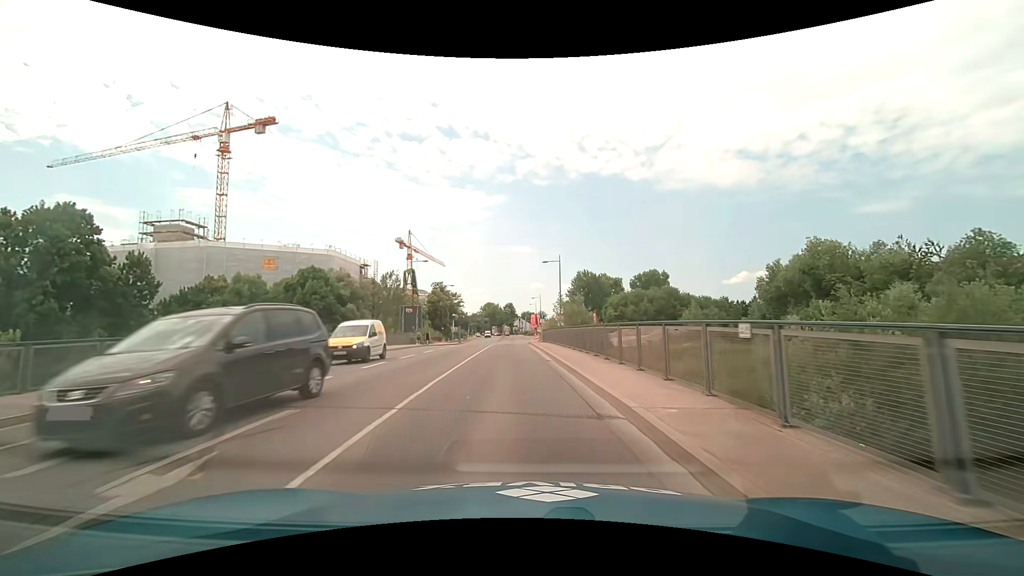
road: secondary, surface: asphalt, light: Day
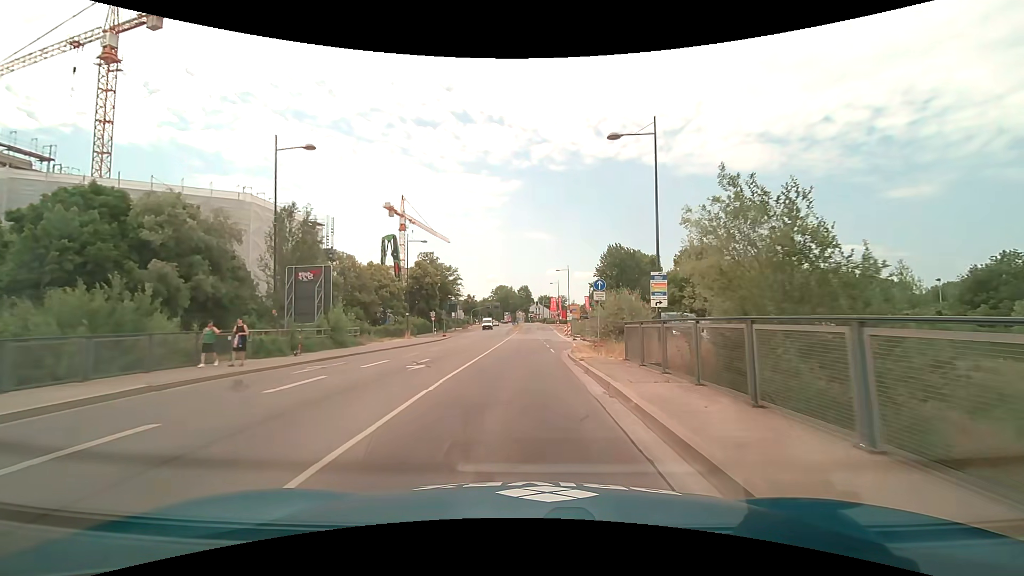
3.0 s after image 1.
(-1.0, +37.2) m; -2°
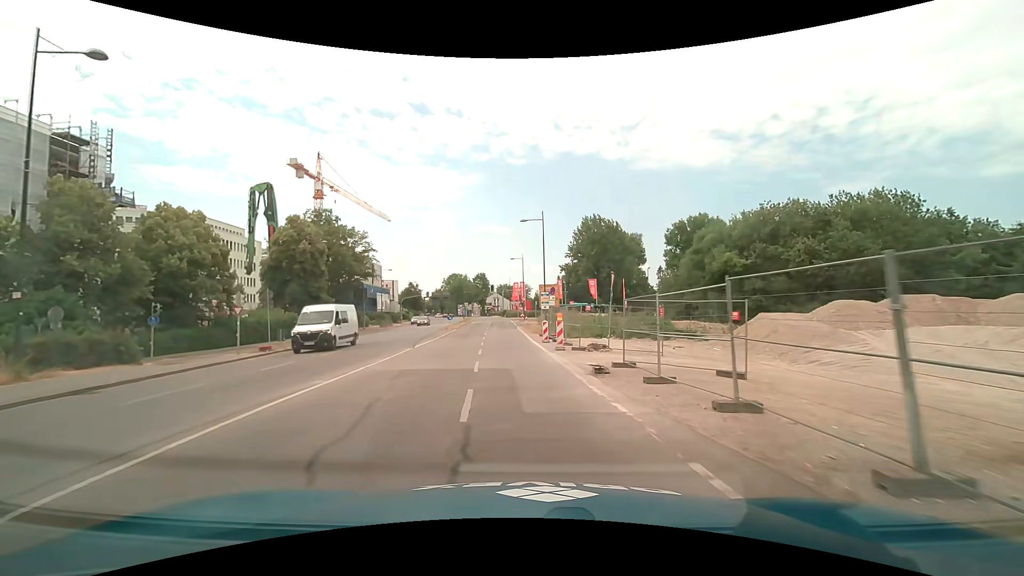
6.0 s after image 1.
(+1.4, +35.9) m; +5°
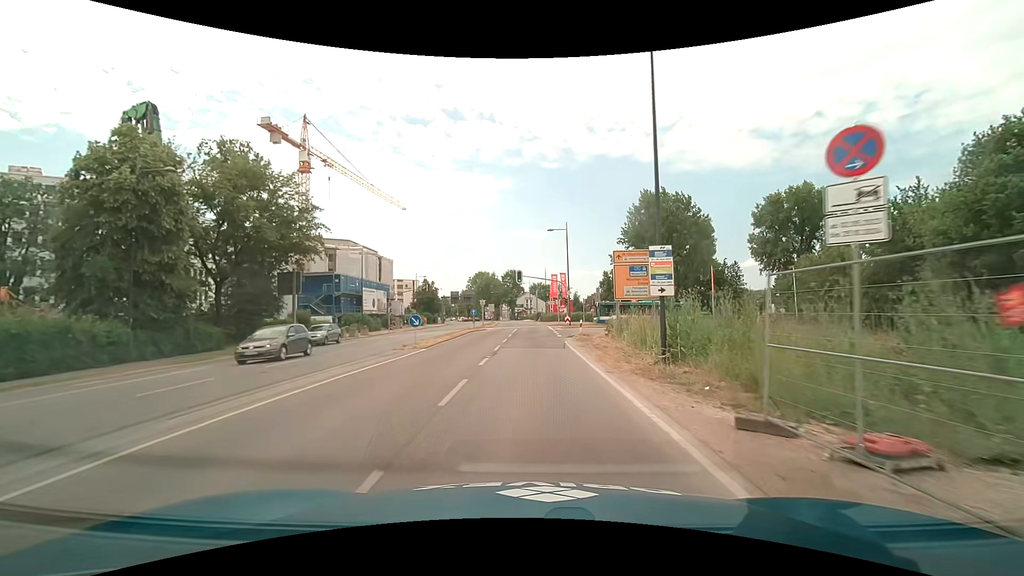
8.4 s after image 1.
(-1.4, +29.5) m; -4°
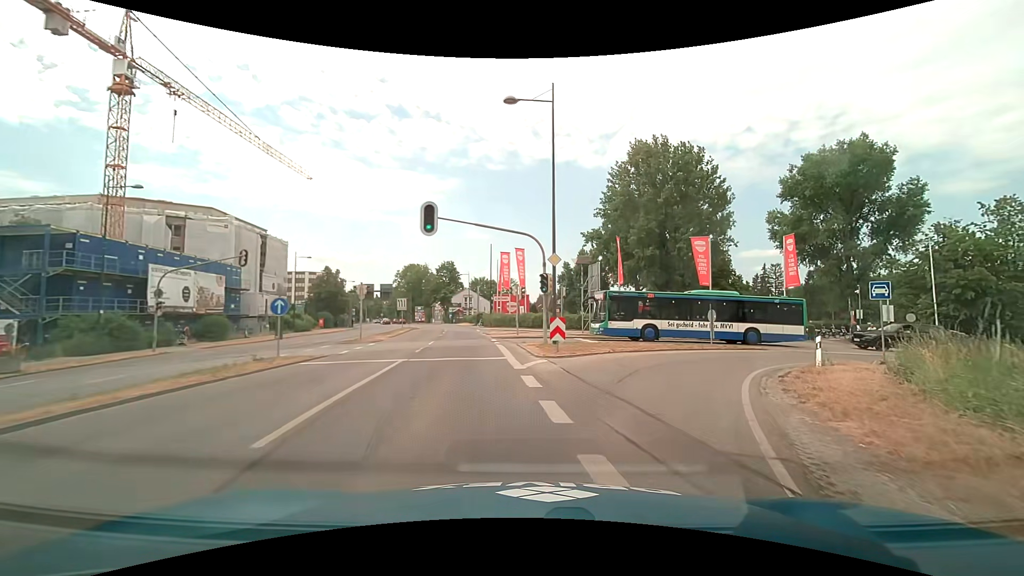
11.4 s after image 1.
(+0.5, +31.7) m; +5°
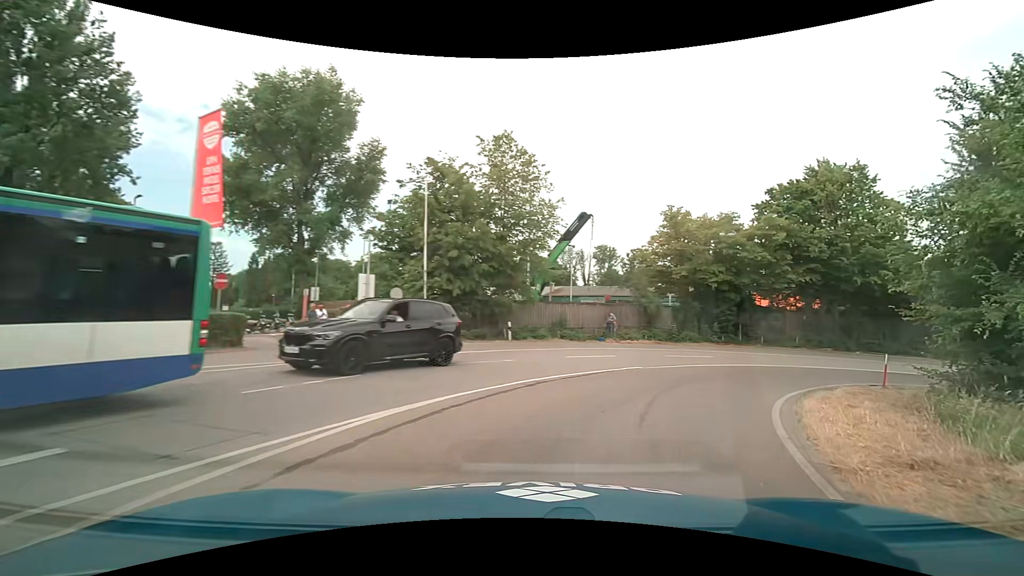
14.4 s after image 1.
(+11.2, +21.3) m; +61°
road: trunk_link
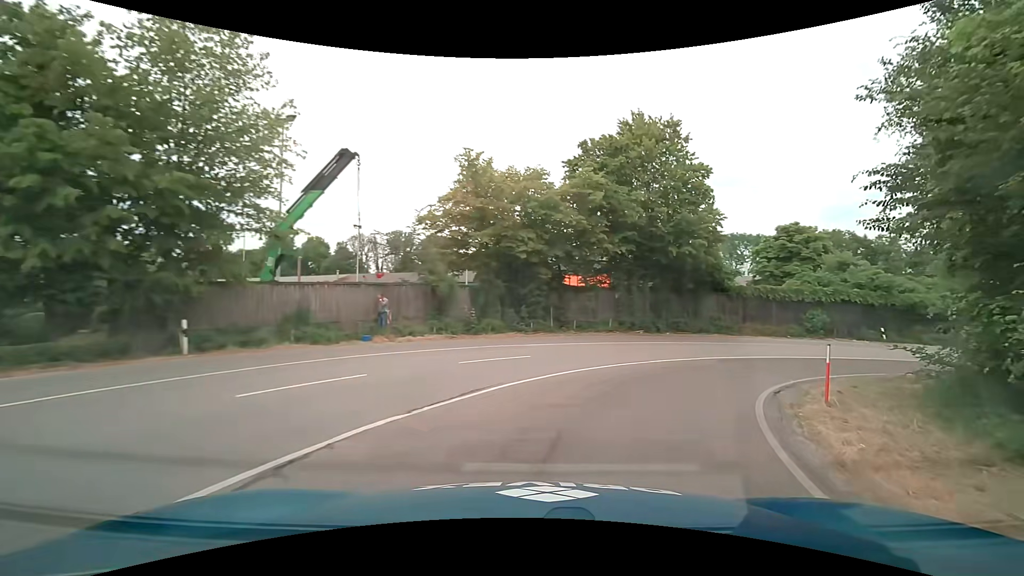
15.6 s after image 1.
(+1.9, +9.9) m; +21°
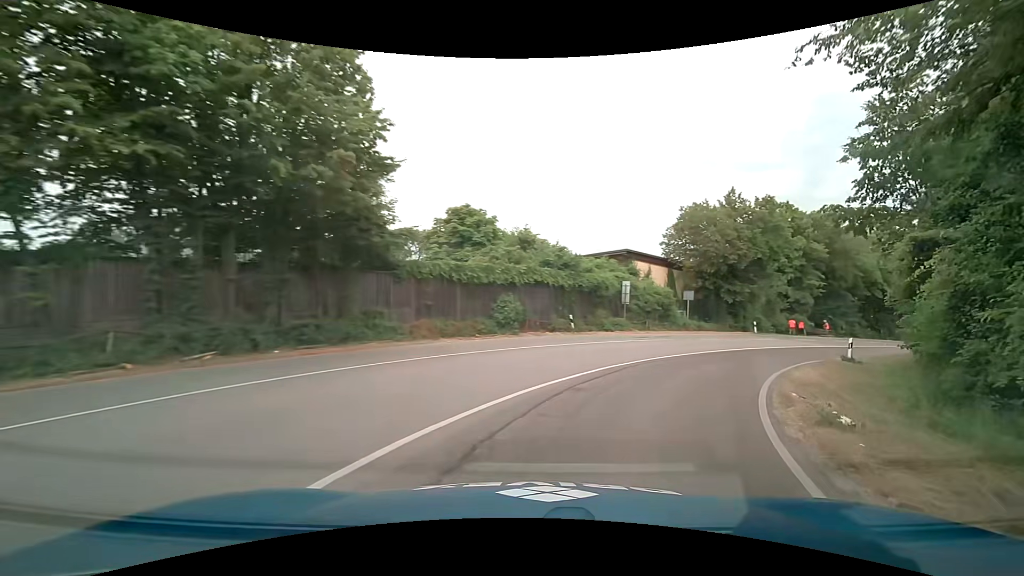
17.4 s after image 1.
(+4.8, +15.0) m; +38°
(+2, +10) (+6, +19) (+12, +27) (+20, +33) (+27, +40) (+35, +46) (+43, +53) (+50, +59) (+58, +65) (+66, +71) m
